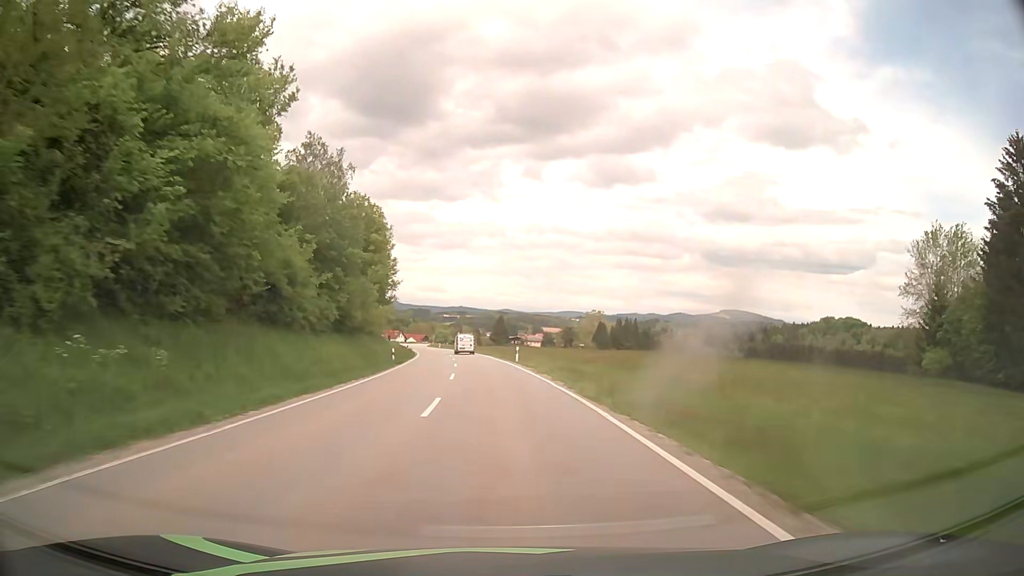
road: secondary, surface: asphalt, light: Day
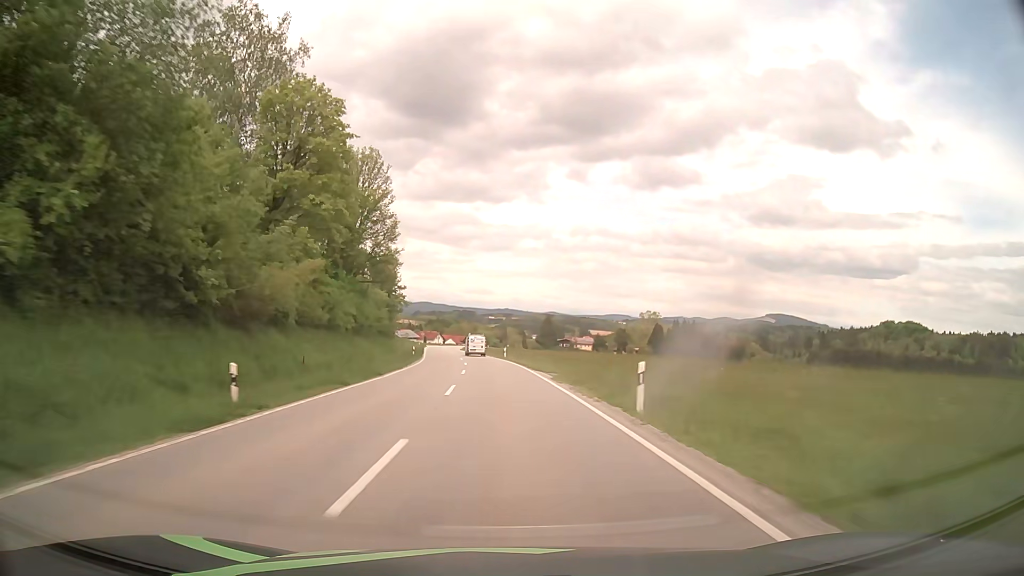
(-1.0, +31.5) m; -4°
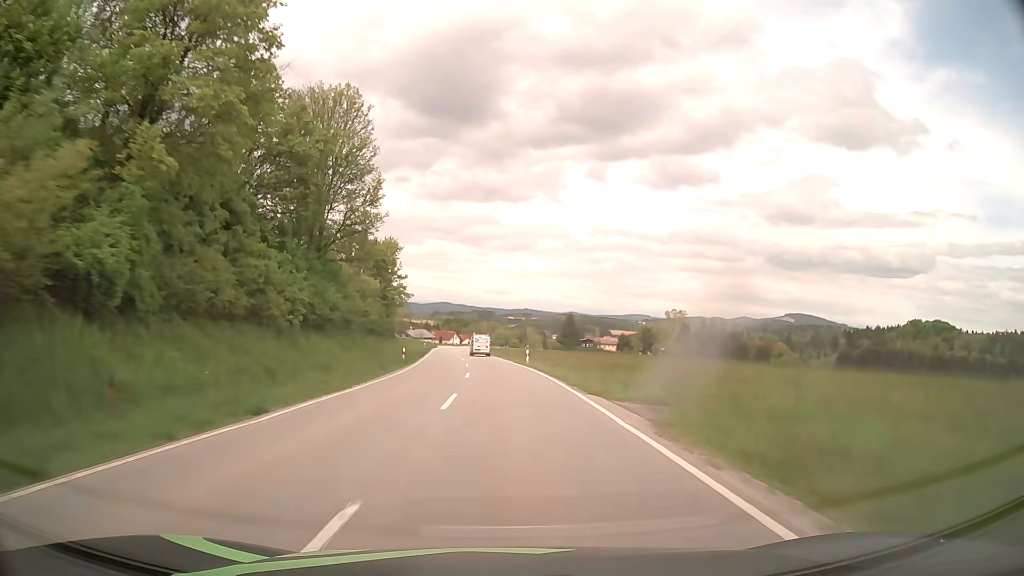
(-0.2, +15.8) m; -1°
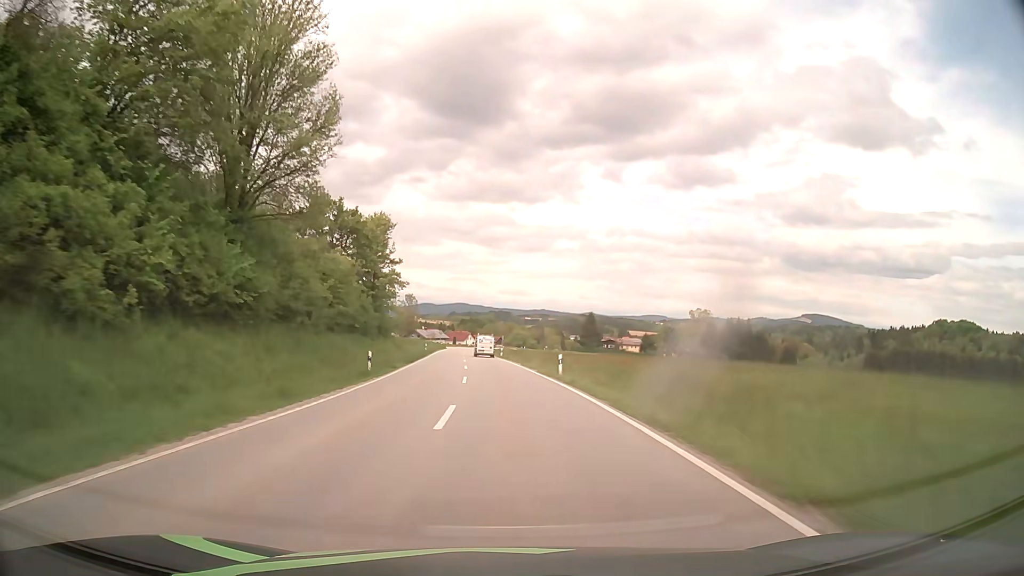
(-0.2, +15.8) m; -2°
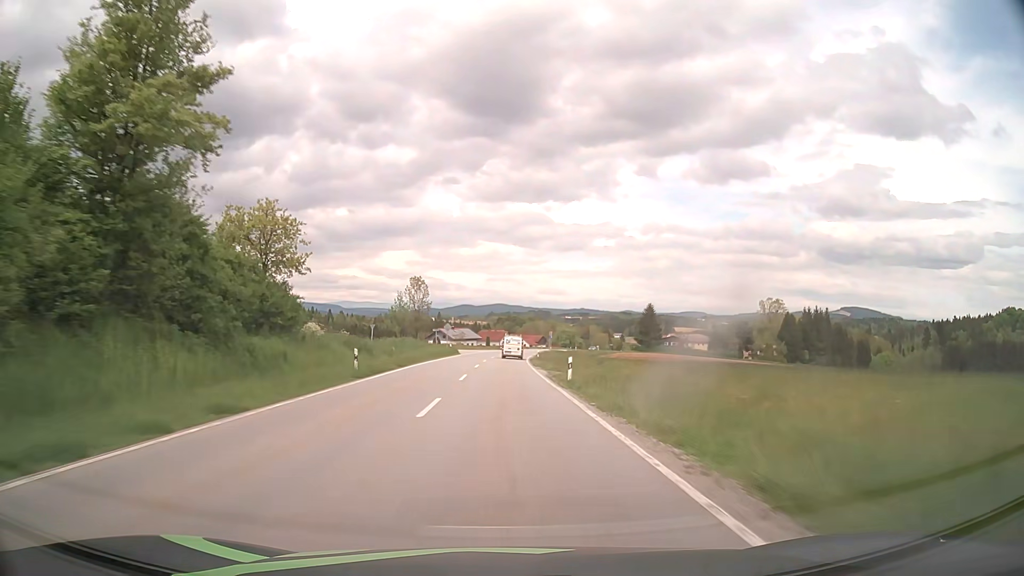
(-1.4, +47.4) m; -3°
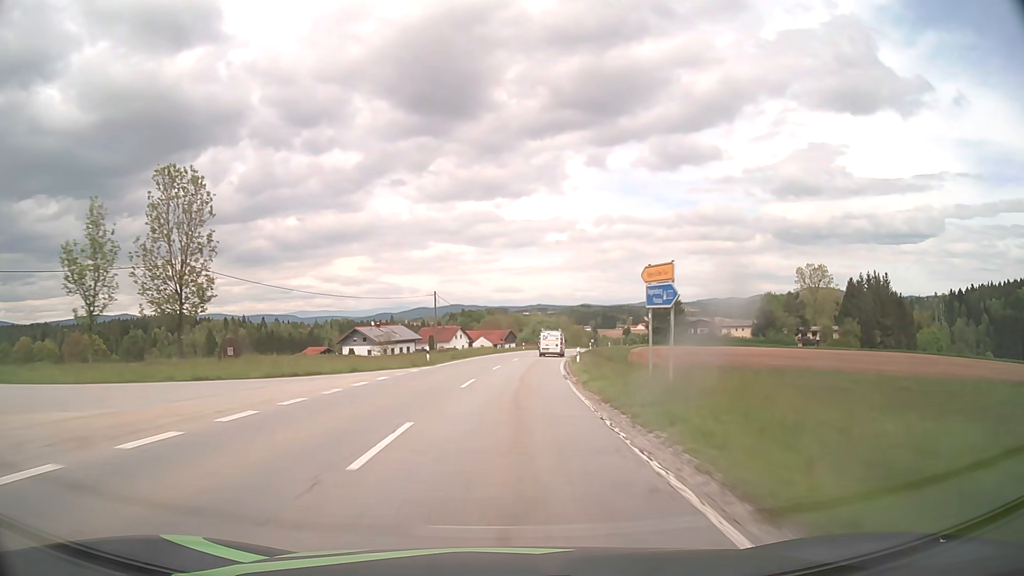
(+0.6, +78.2) m; +3°
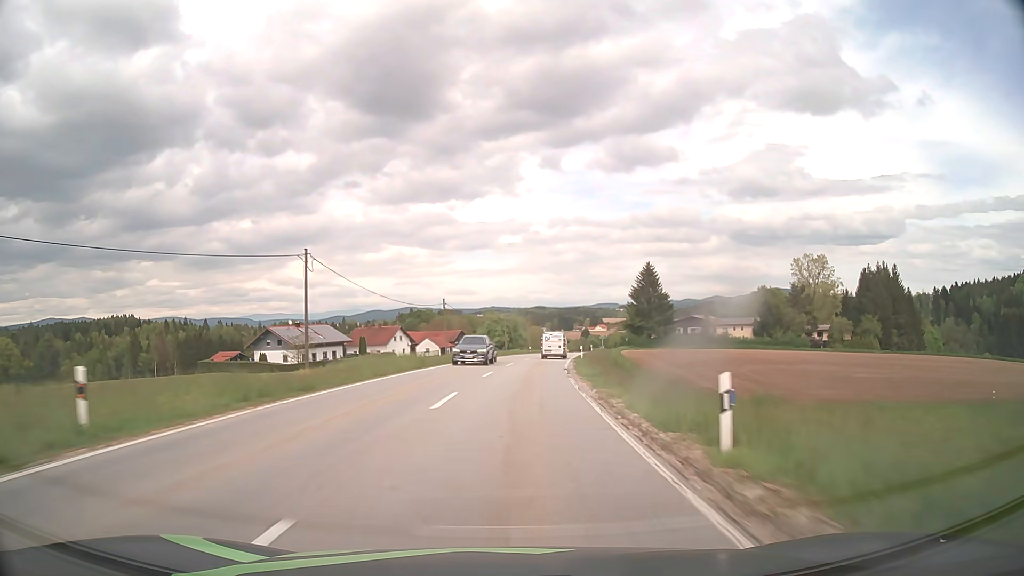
(+0.9, +30.5) m; +4°
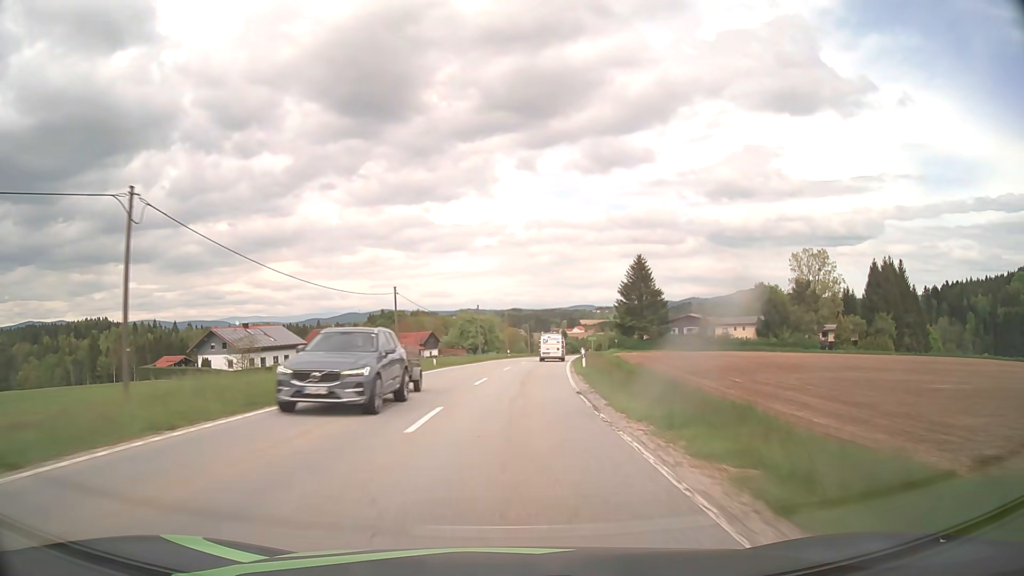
(+0.3, +15.1) m; +2°
